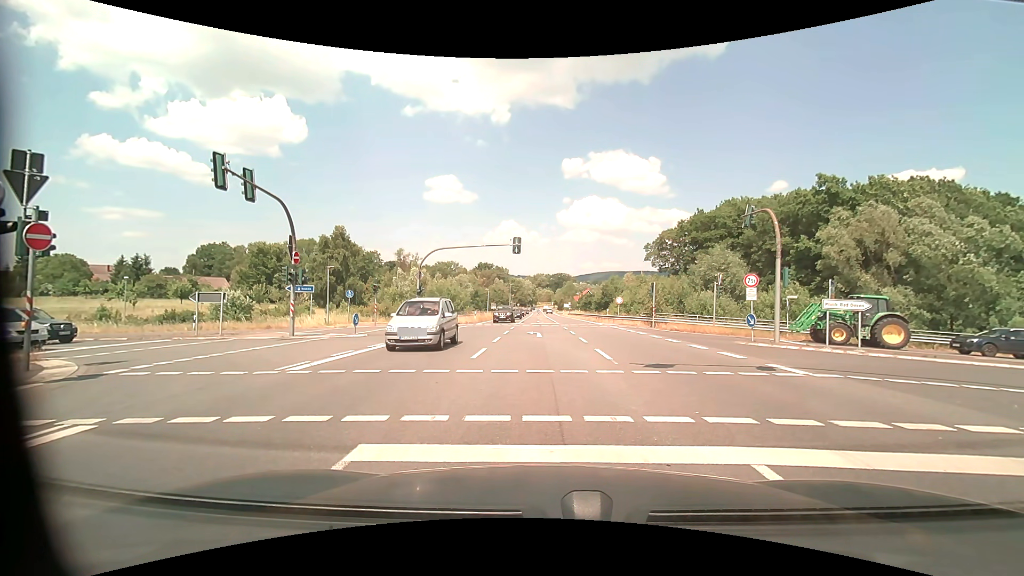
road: secondary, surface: asphalt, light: Day
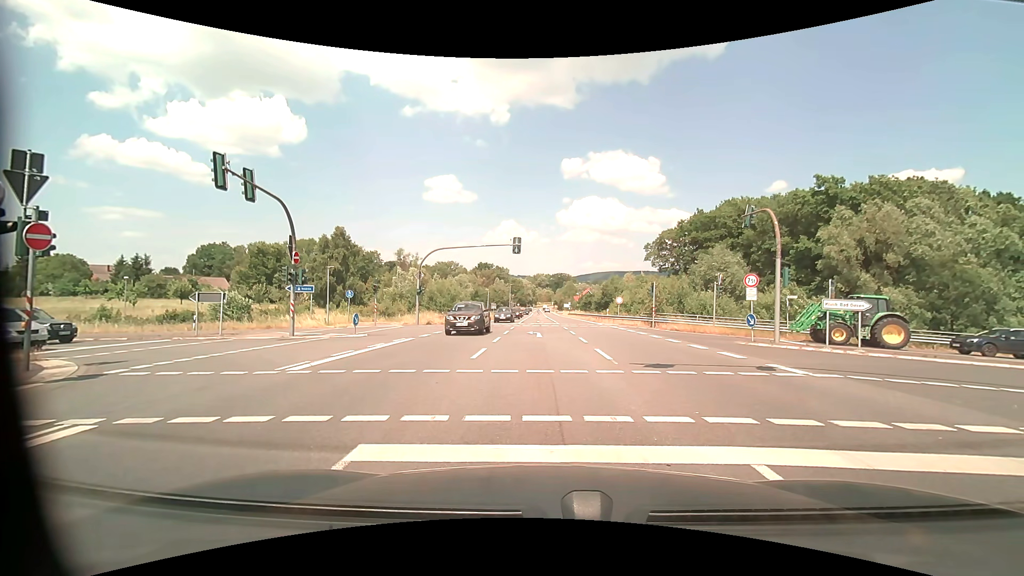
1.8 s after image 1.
(0.0, 0.0) m; 0°
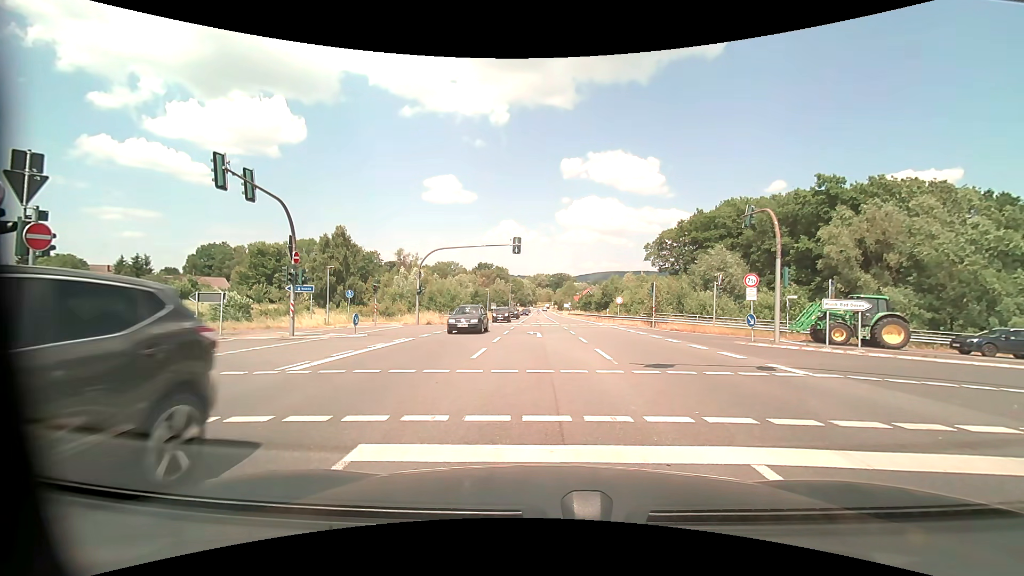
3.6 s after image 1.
(0.0, 0.0) m; 0°
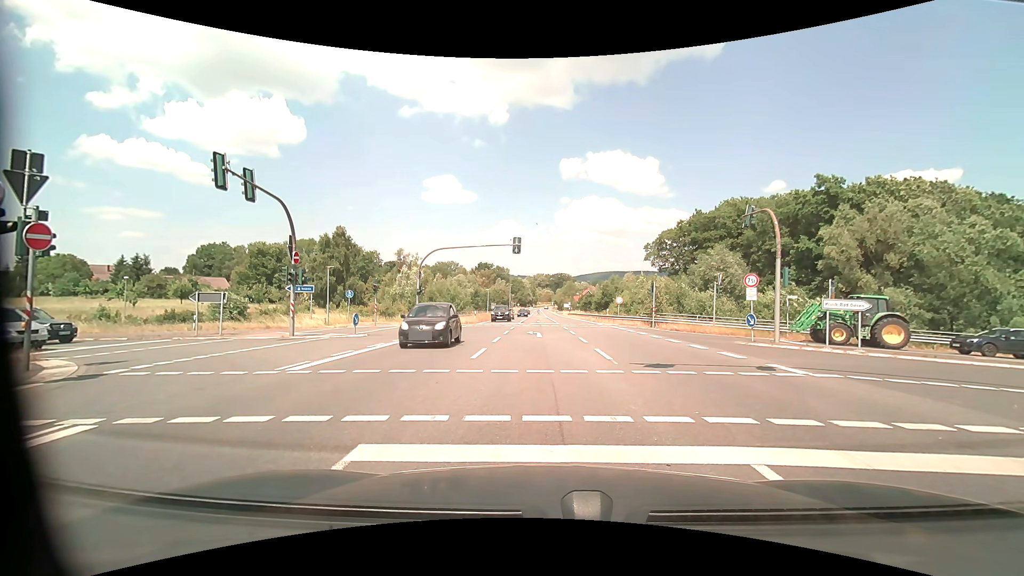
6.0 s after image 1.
(0.0, 0.0) m; 0°
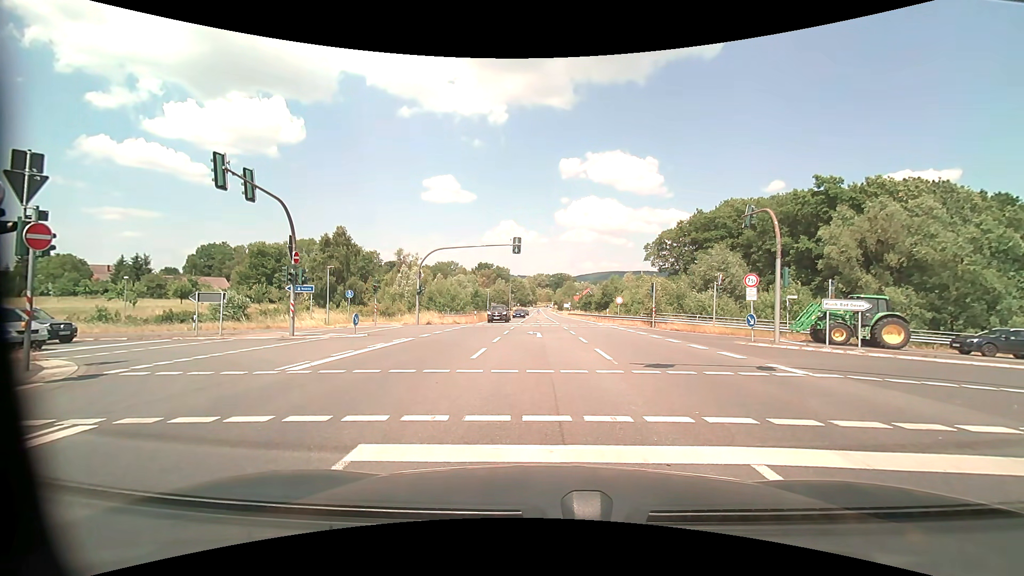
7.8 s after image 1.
(0.0, 0.0) m; 0°
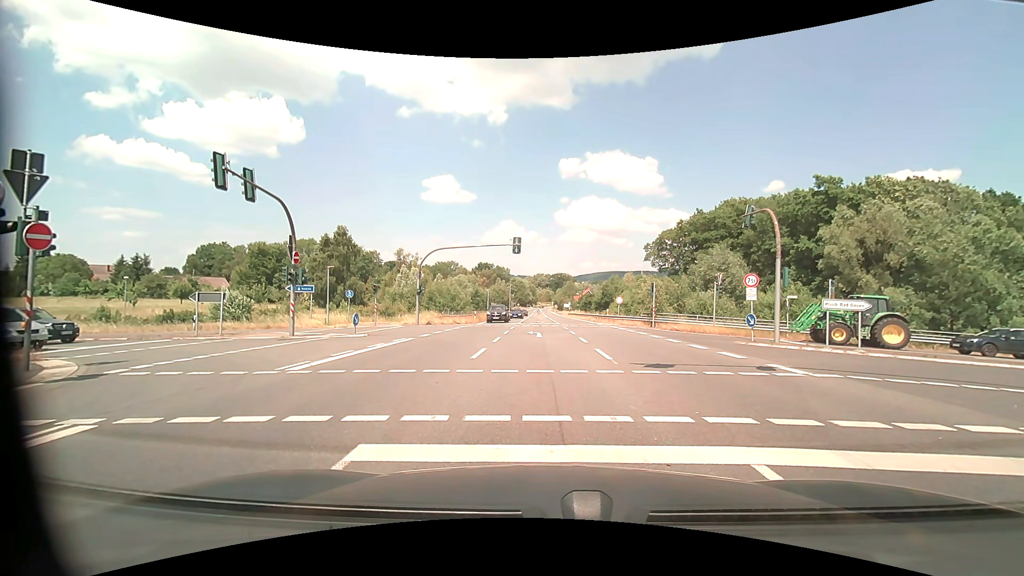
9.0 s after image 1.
(0.0, 0.0) m; 0°
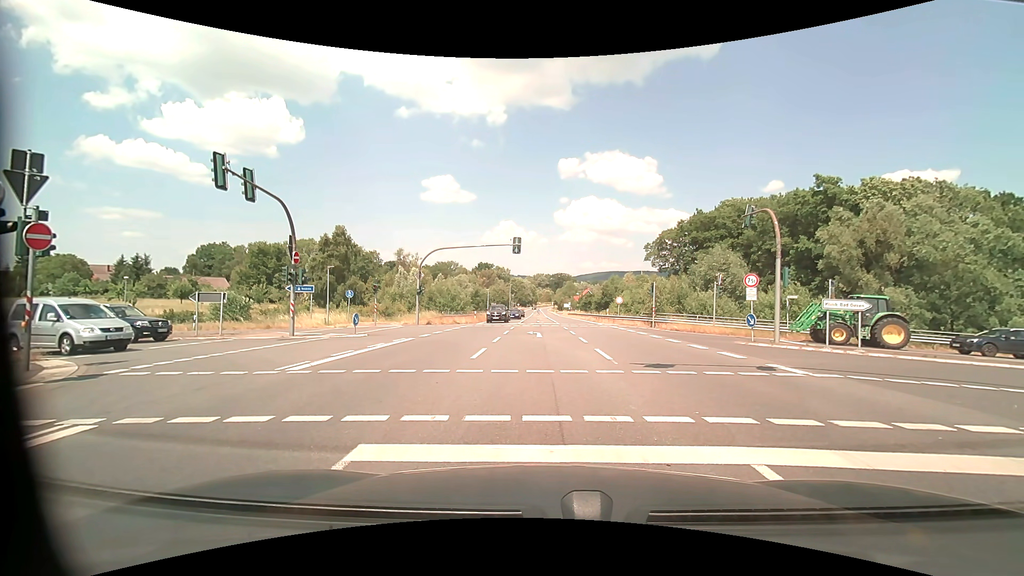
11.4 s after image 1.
(0.0, 0.0) m; 0°
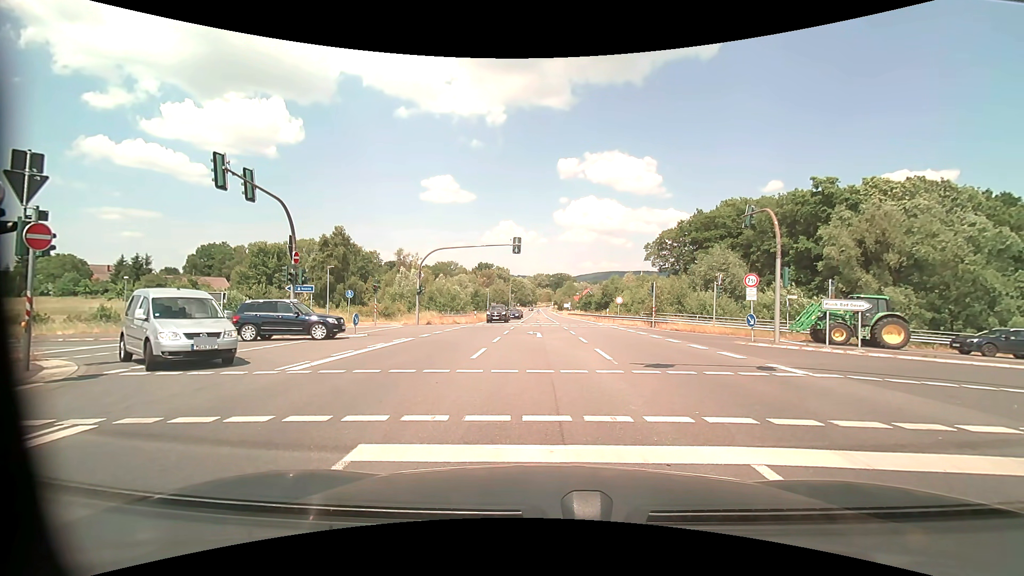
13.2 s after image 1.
(0.0, 0.0) m; 0°
(0, +10) (0, +20) (-5, +29) (-14, +32) (-24, +32) (-34, +32) (-44, +31) (-54, +30) (-64, +29) (-74, +28) m
